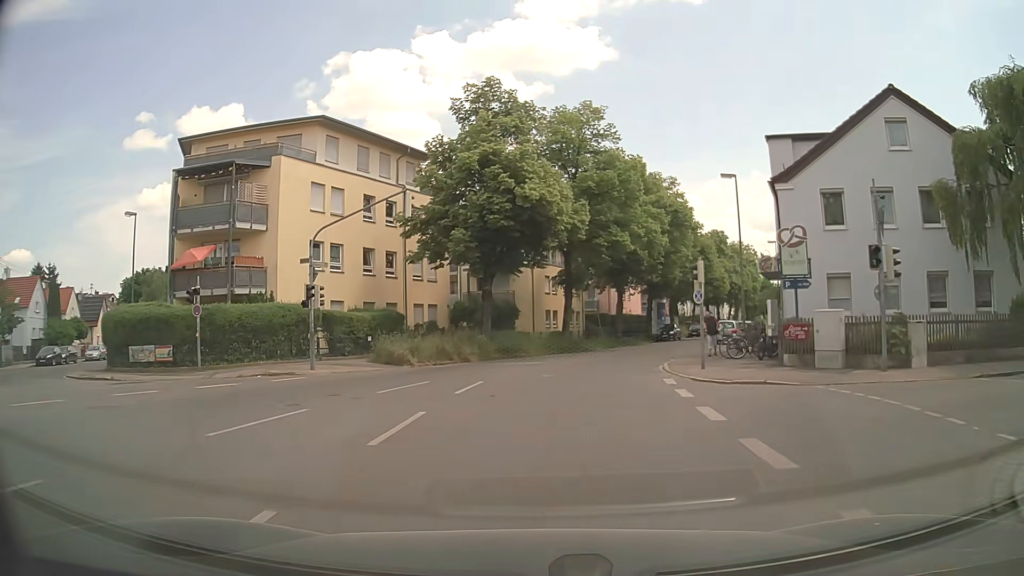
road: tertiary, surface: asphalt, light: Day
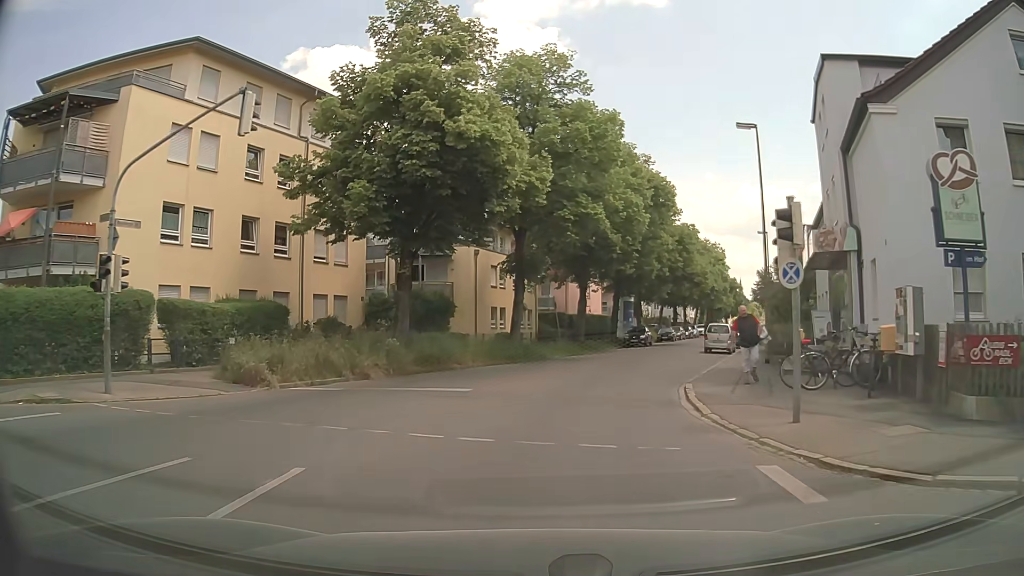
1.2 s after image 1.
(+0.3, +9.9) m; +4°
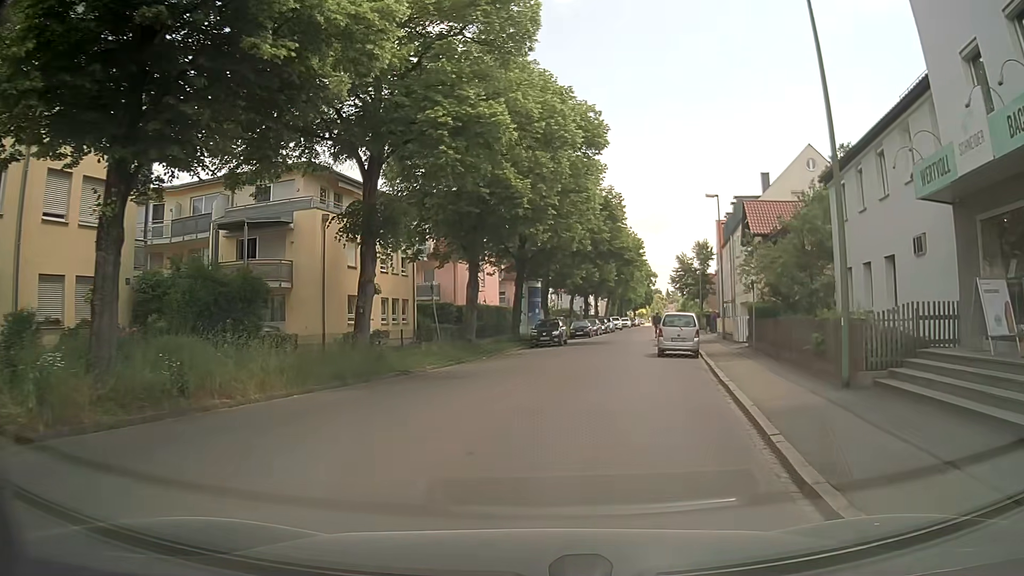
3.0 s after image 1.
(+0.9, +12.6) m; +9°
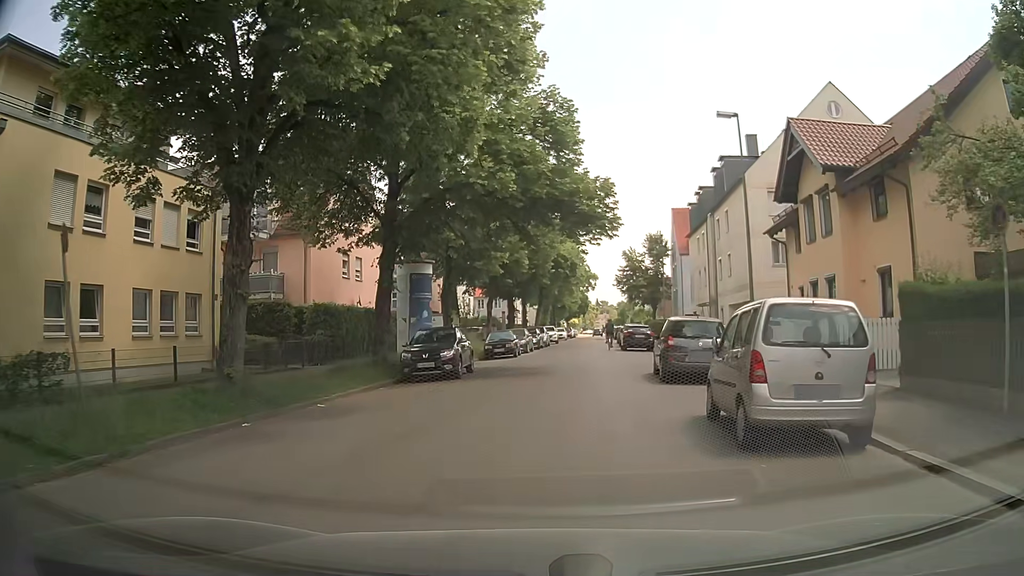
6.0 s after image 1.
(+1.4, +18.1) m; +6°
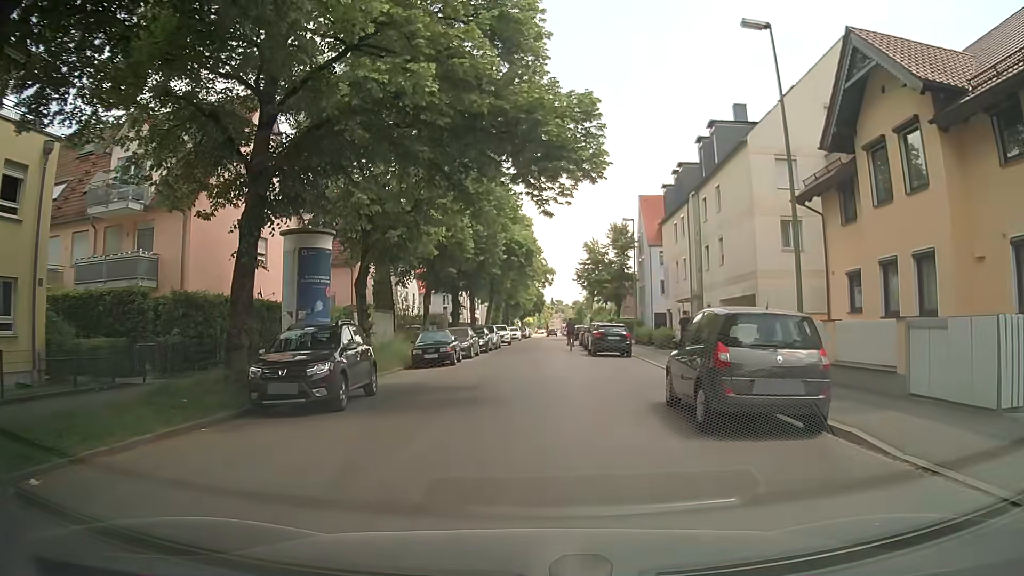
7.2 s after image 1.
(+0.3, +7.9) m; +4°
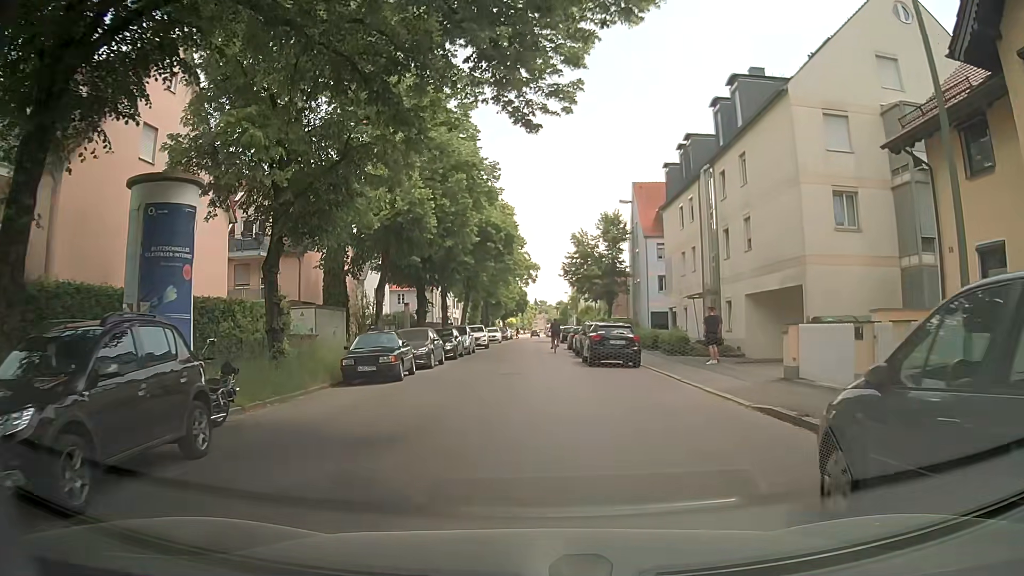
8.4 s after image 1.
(+0.1, +7.1) m; +2°
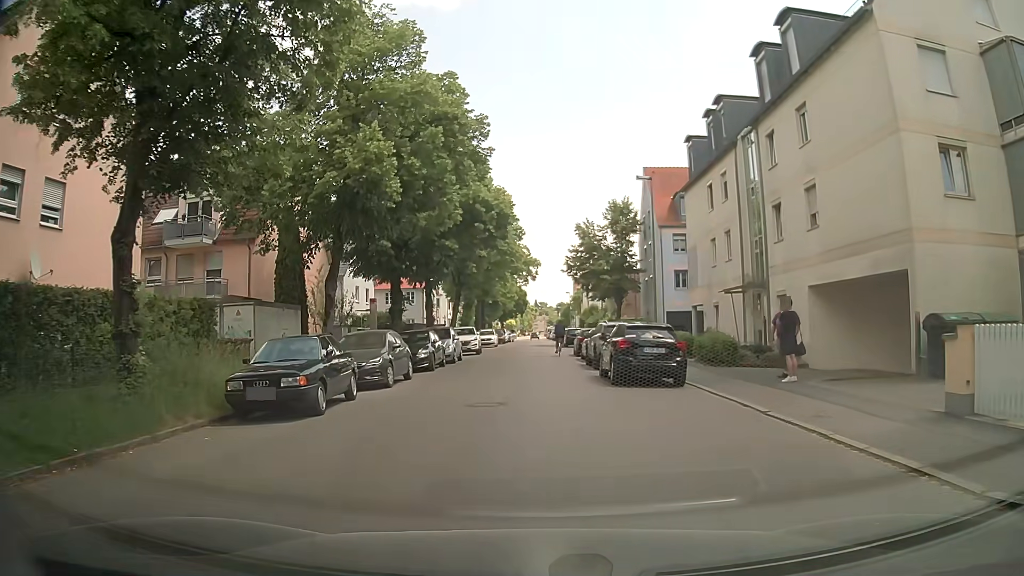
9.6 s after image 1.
(-0.1, +7.0) m; -2°
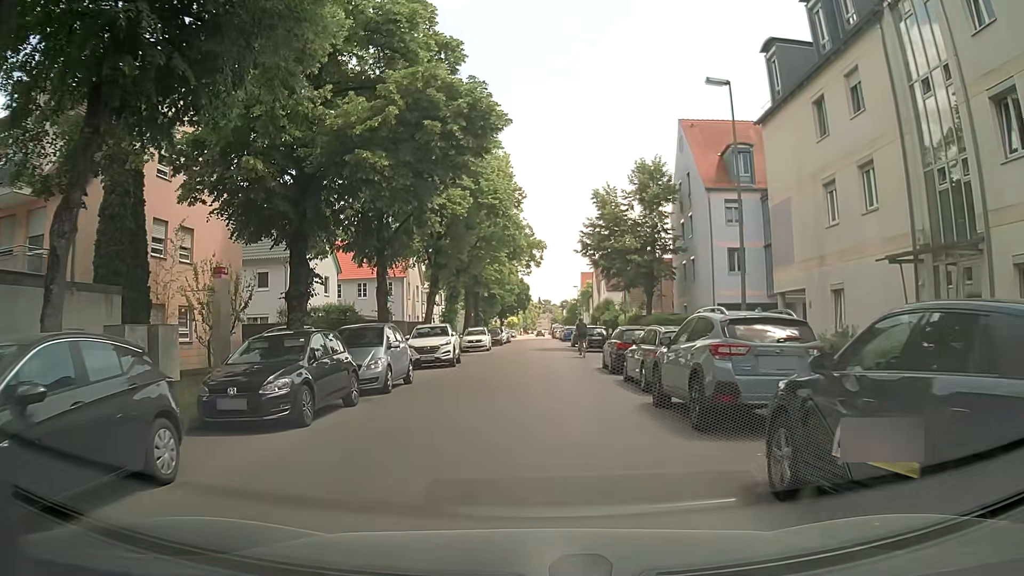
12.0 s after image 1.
(+0.1, +13.6) m; -1°
